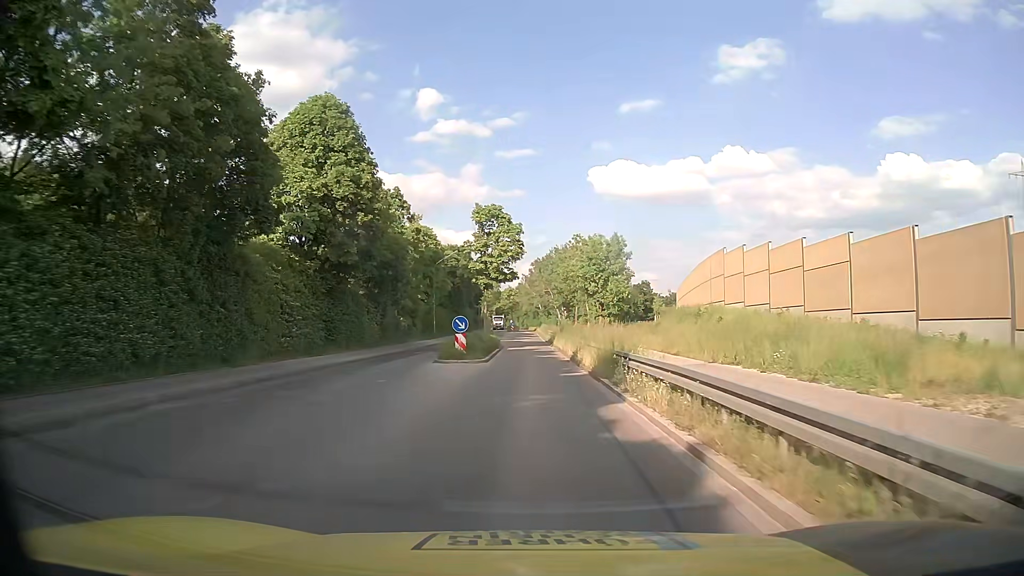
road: tertiary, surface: asphalt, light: Day
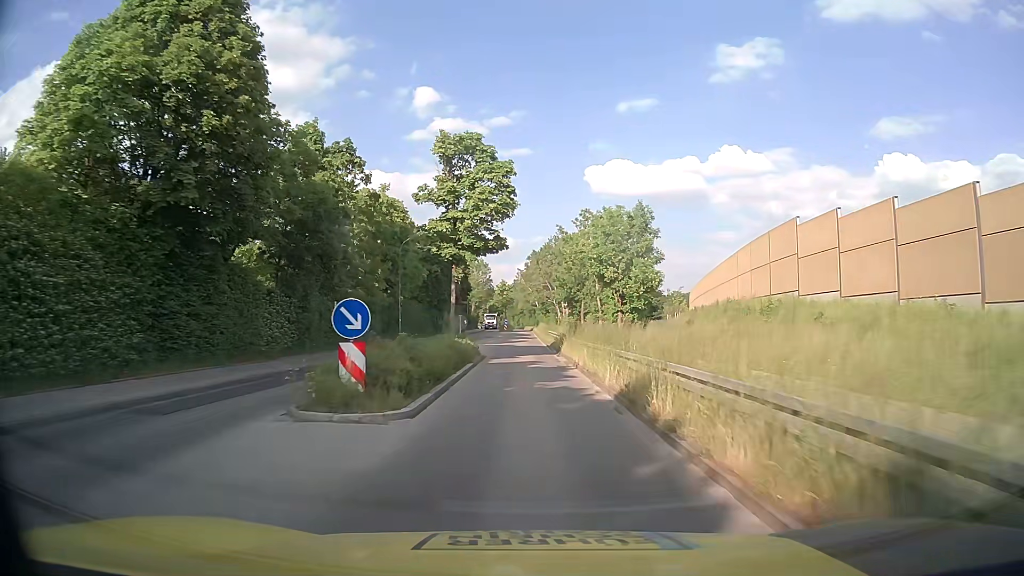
(0.0, +15.6) m; 0°
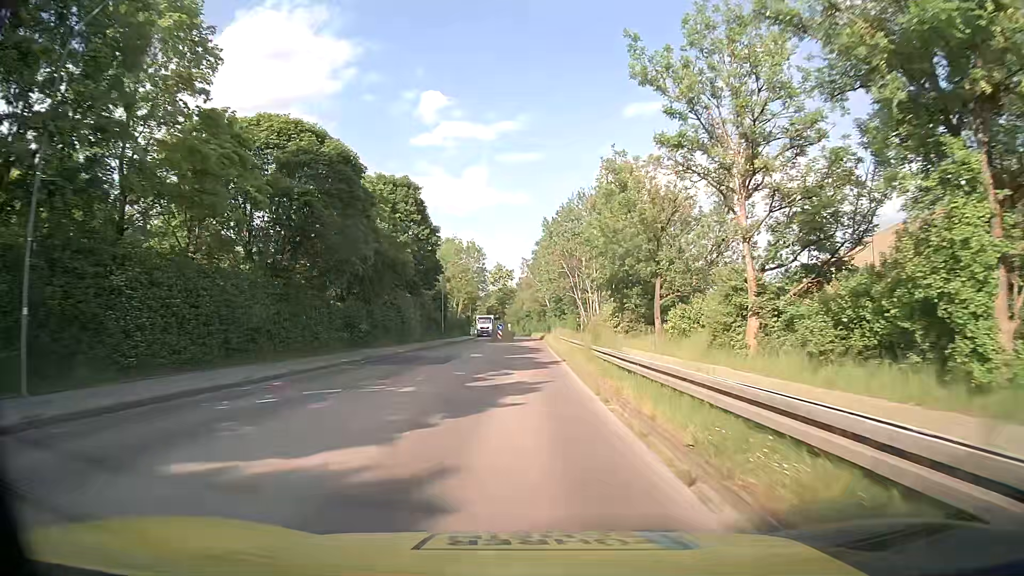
(0.0, +39.1) m; -1°
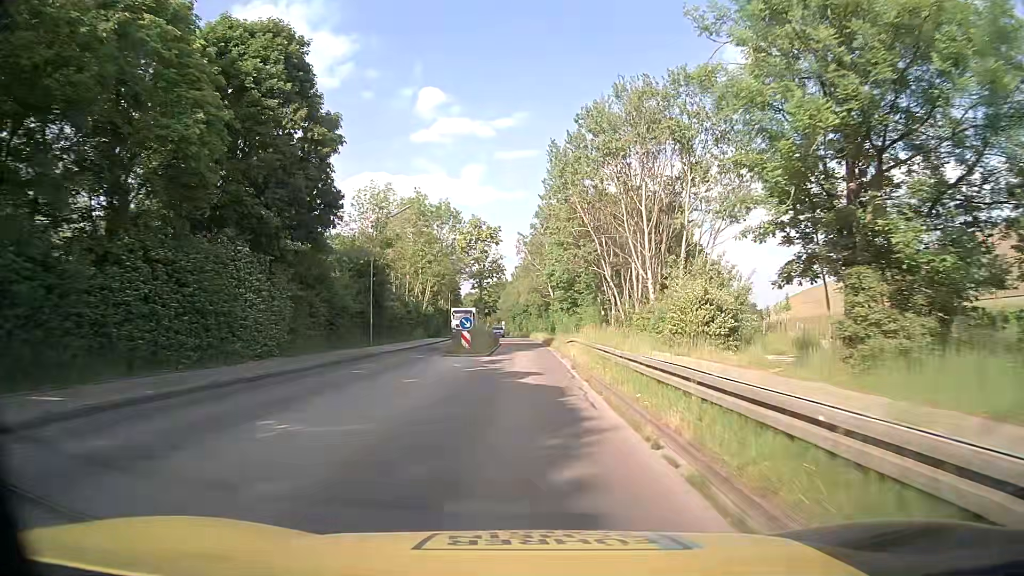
(0.0, +31.5) m; +1°
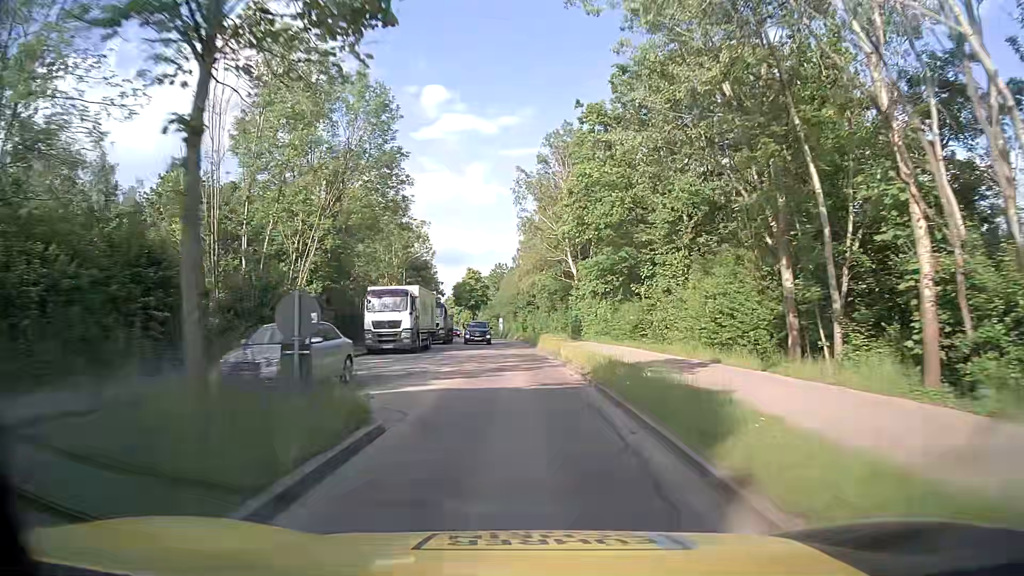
(-0.4, +39.6) m; -1°
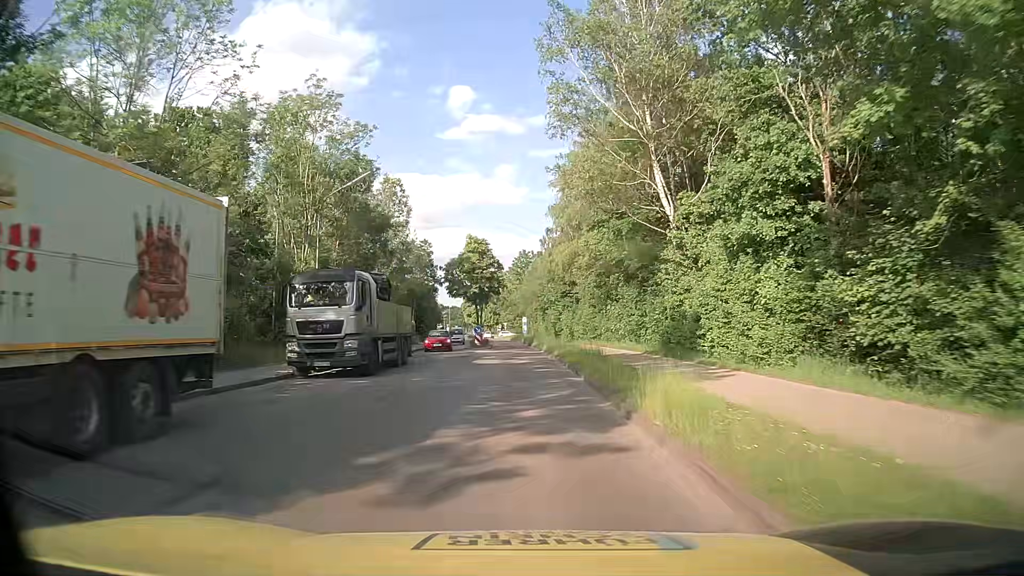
(-0.6, +31.3) m; -3°
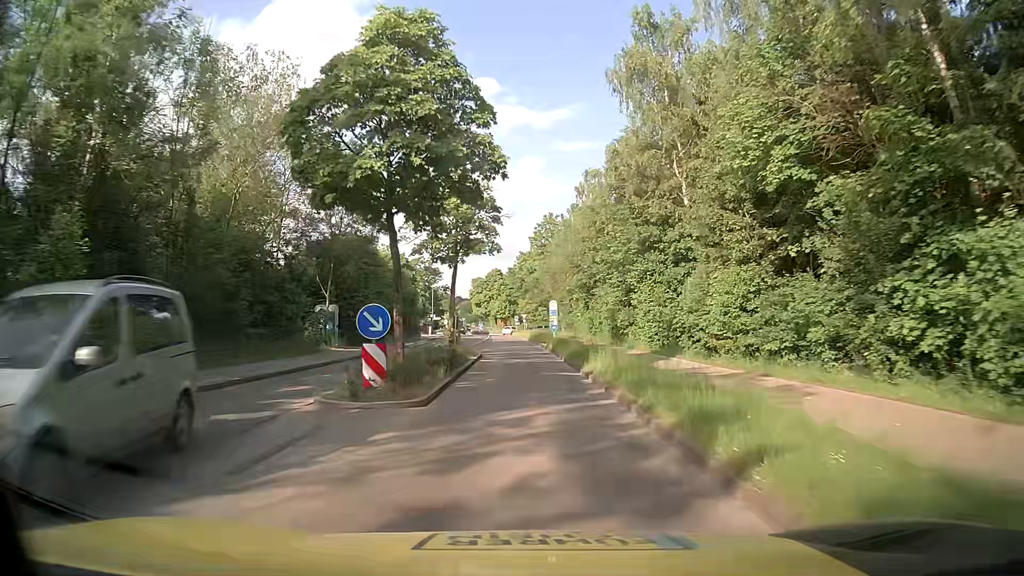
(-0.5, +37.9) m; -2°
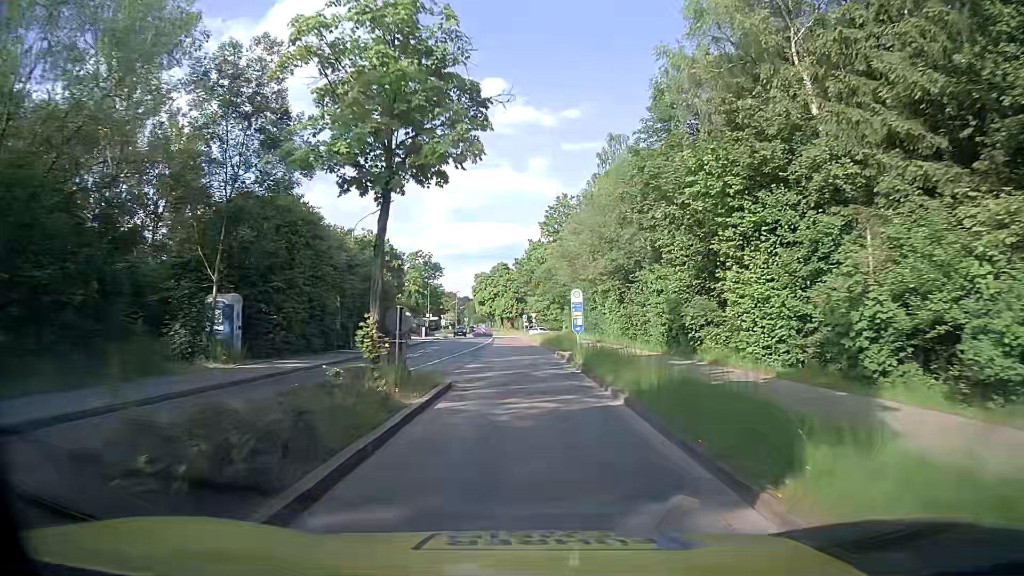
(-0.1, +14.6) m; -1°
(0, +10) (0, +20) (0, +30) (0, +40) (-1, +50) (-1, +60) (-2, +70) (-2, +80) (-3, +90) (-2, +100) m
